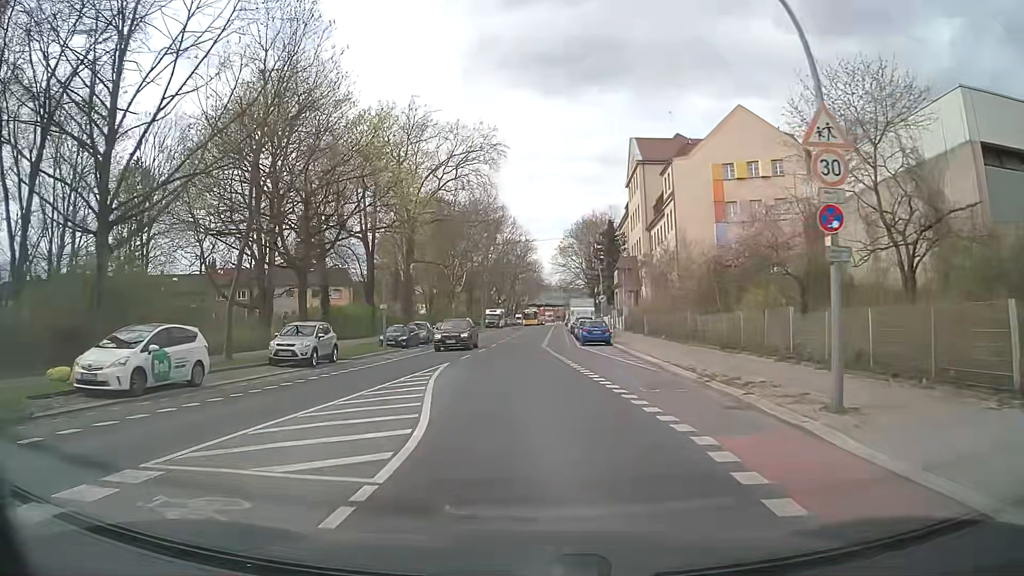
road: secondary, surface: asphalt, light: Day
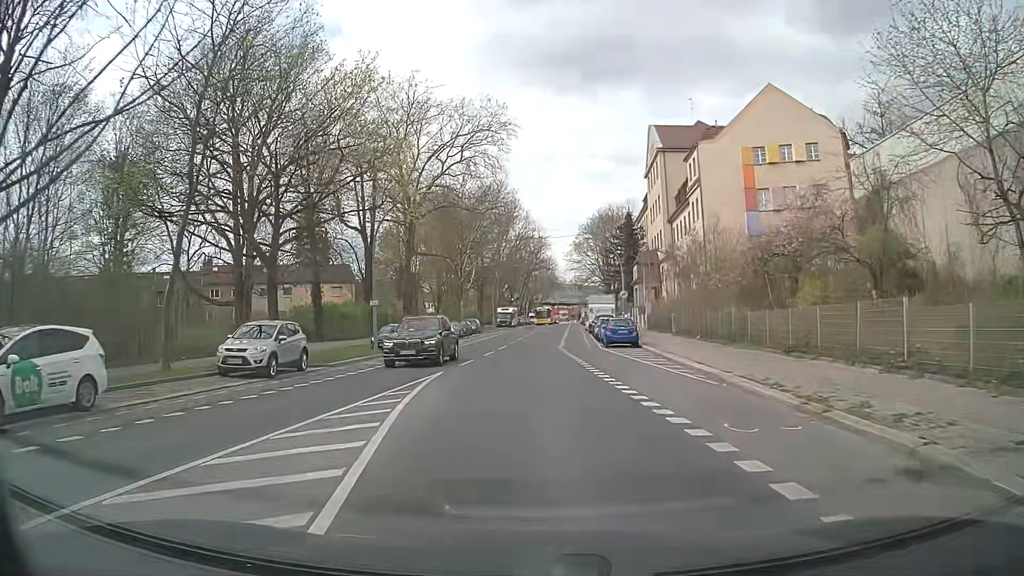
(-0.1, +5.5) m; -1°
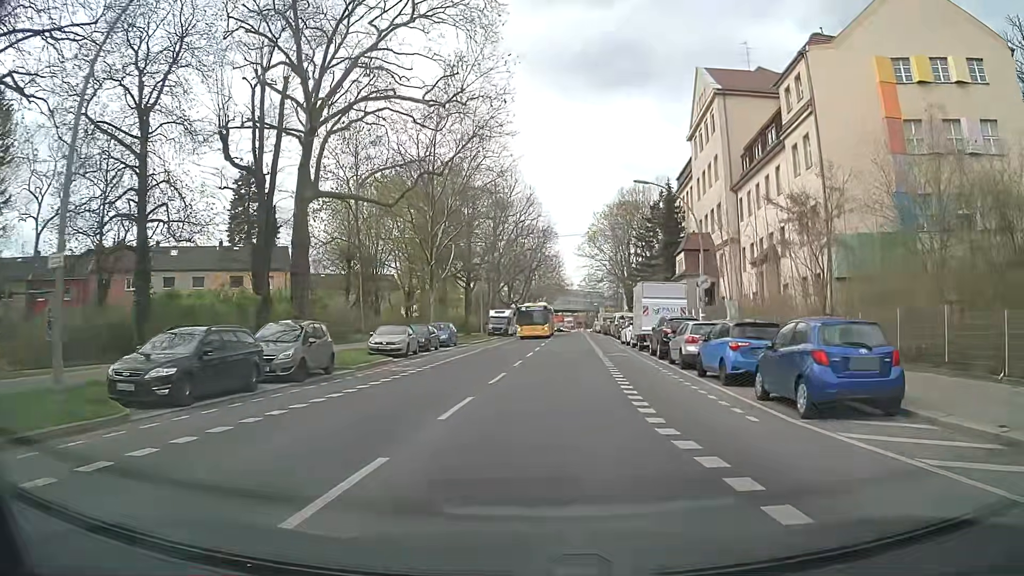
(-0.3, +24.1) m; 0°
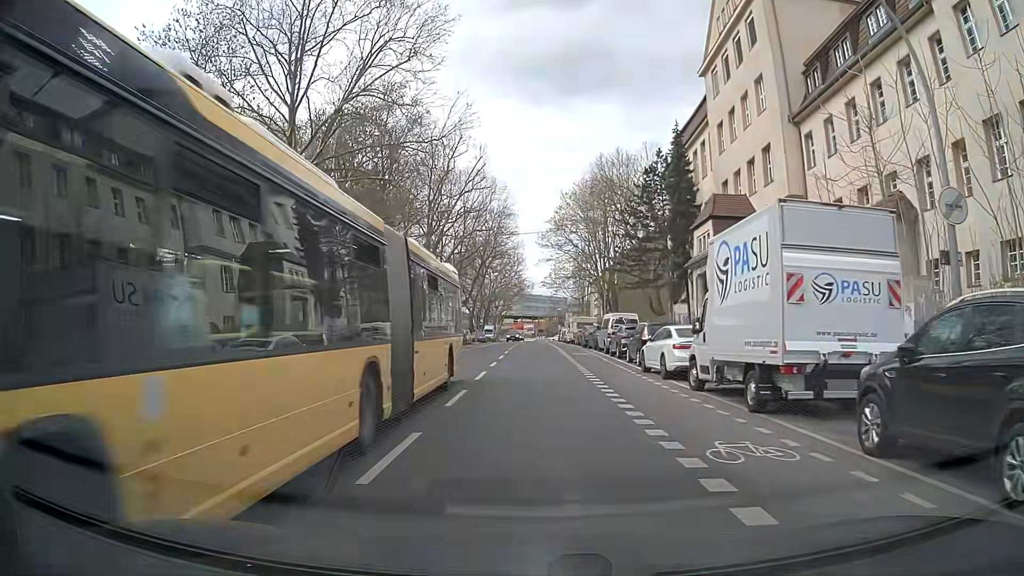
(+1.0, +21.8) m; +4°
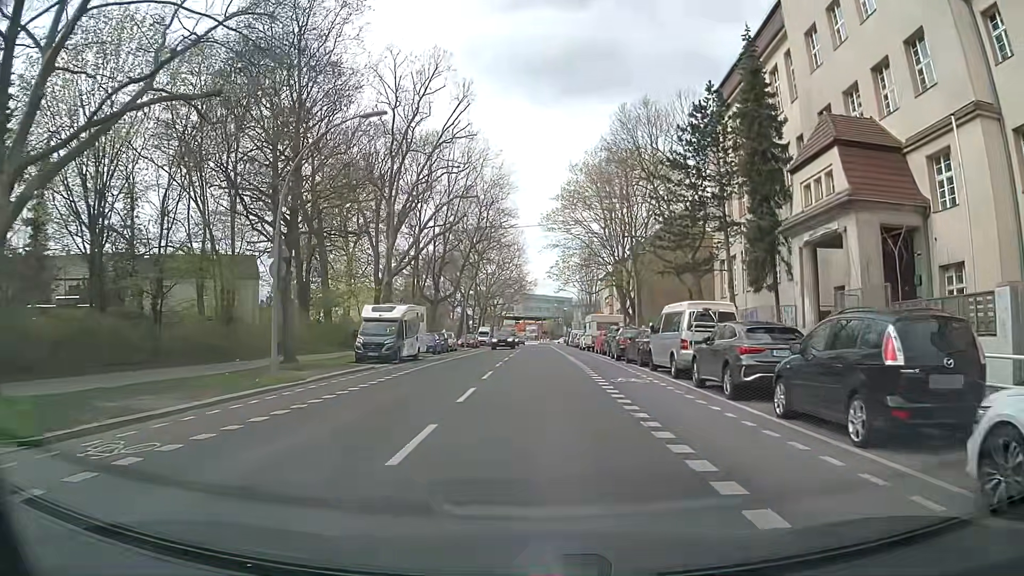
(-0.2, +16.9) m; -1°
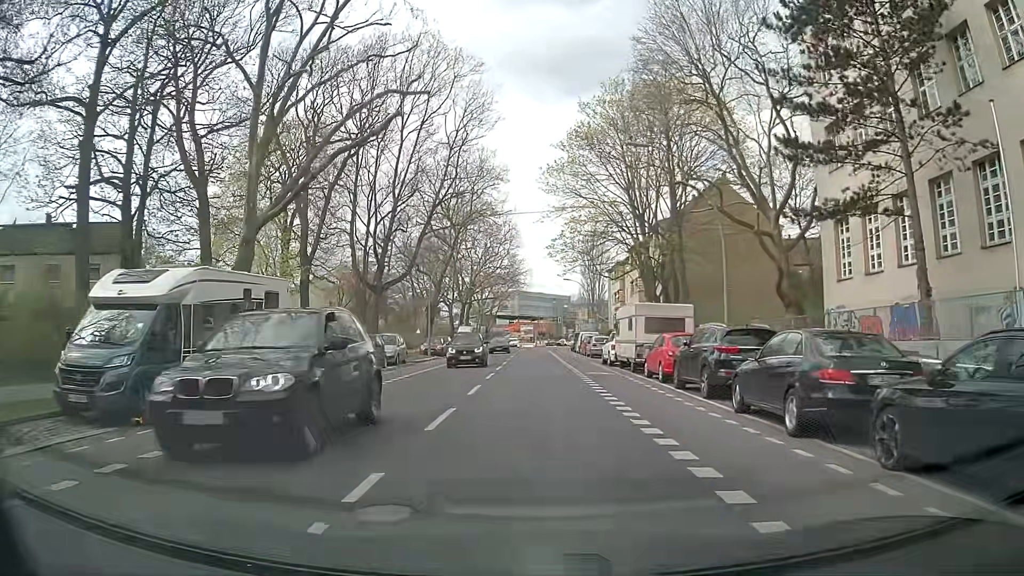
(0.0, +21.1) m; +1°
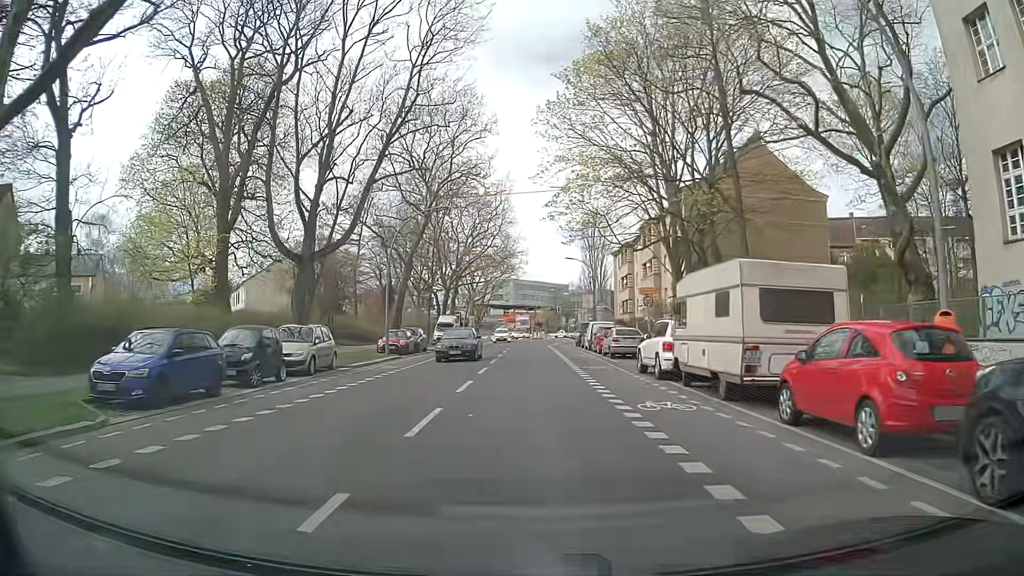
(0.0, +12.9) m; 0°
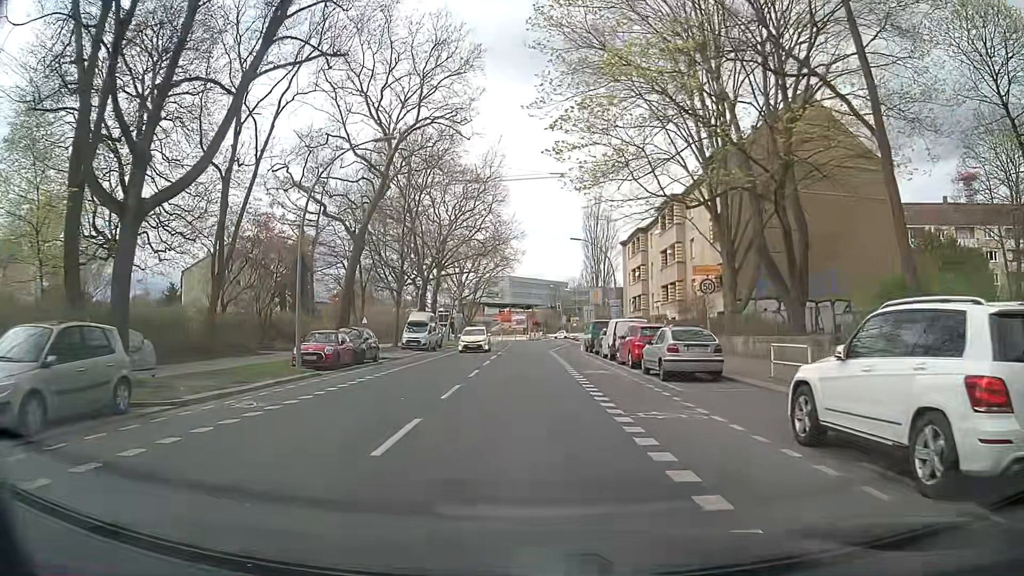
(+0.1, +13.1) m; 0°
(0, +10) (0, +20) (0, +30) (0, +40) (+1, +50) (+1, +60) (+2, +70) (+2, +80) (+3, +90) (+3, +100) m
